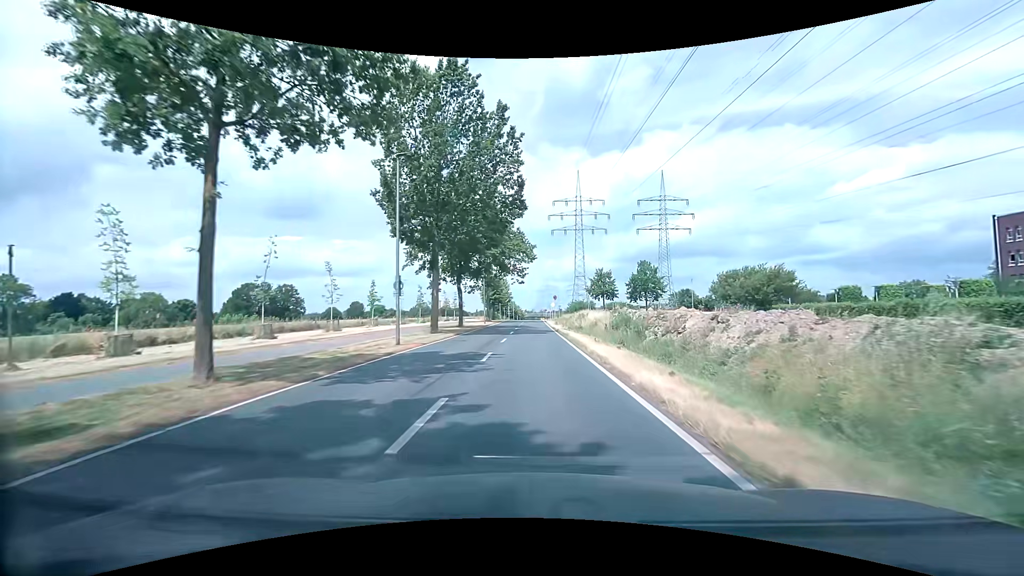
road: secondary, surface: asphalt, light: Day
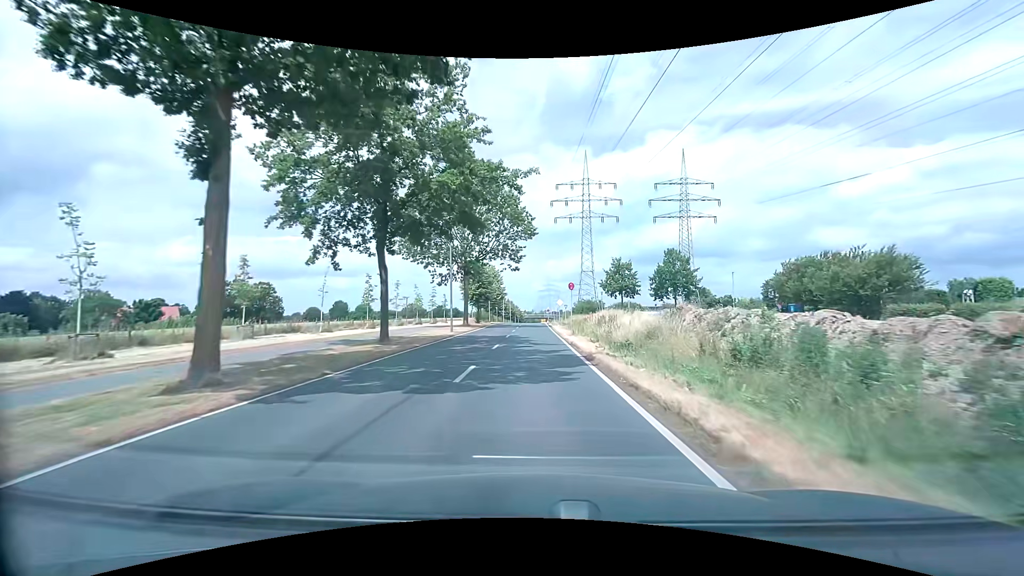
(+0.1, +21.7) m; 0°
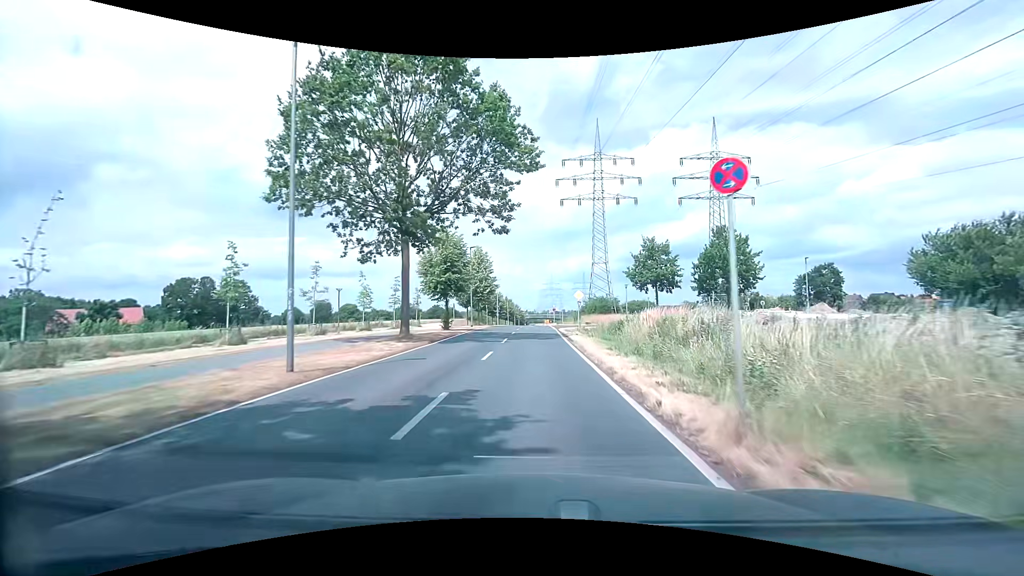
(-0.1, +21.9) m; 0°
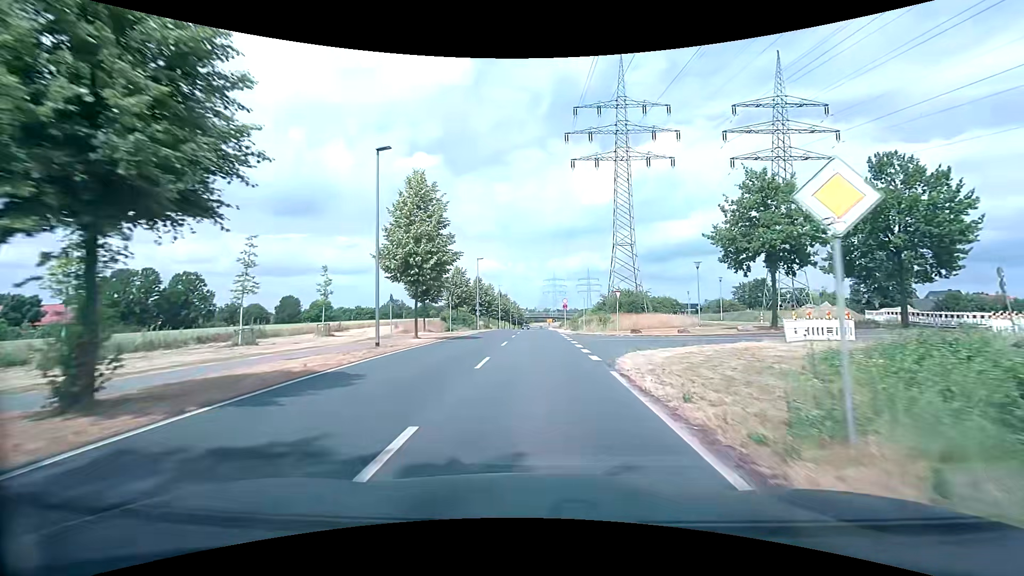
(-0.1, +29.0) m; -1°
(0, +10) (0, +20) (0, +30) (0, +40) (+1, +50) (+1, +60) (+1, +70) (+1, +80) (+1, +90) (+1, +100) m
